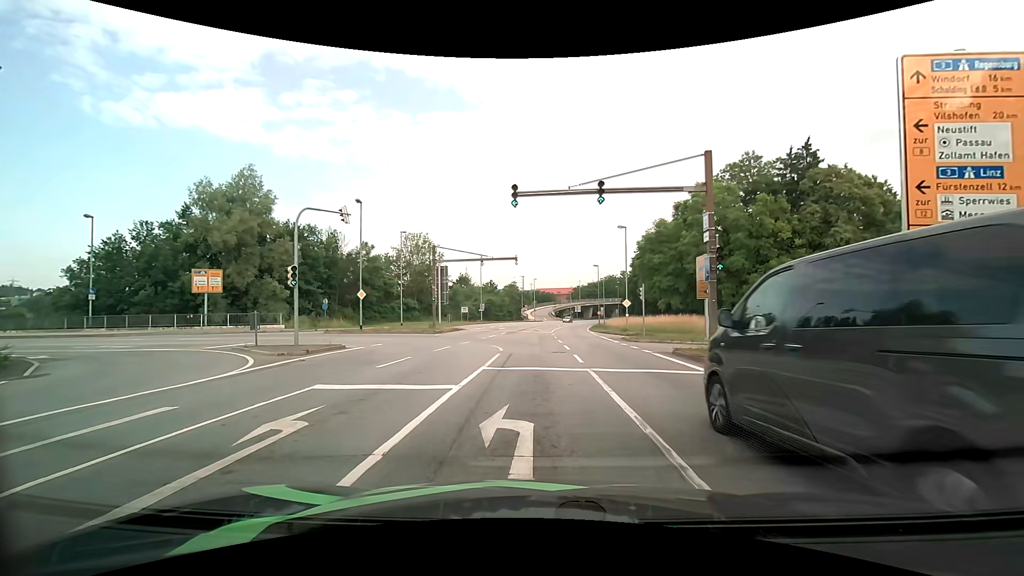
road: primary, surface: asphalt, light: Day
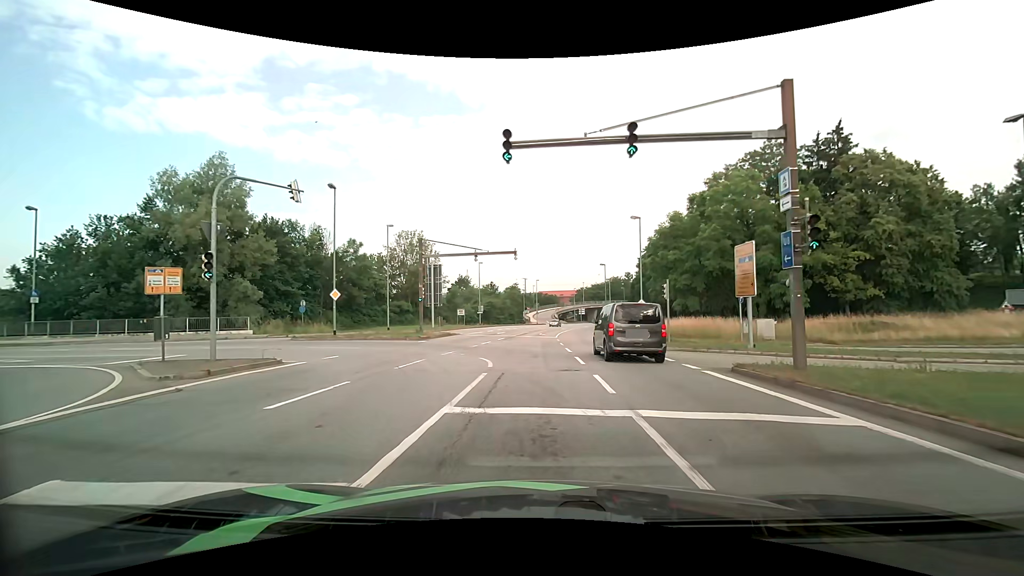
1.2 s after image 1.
(0.0, +5.7) m; -1°
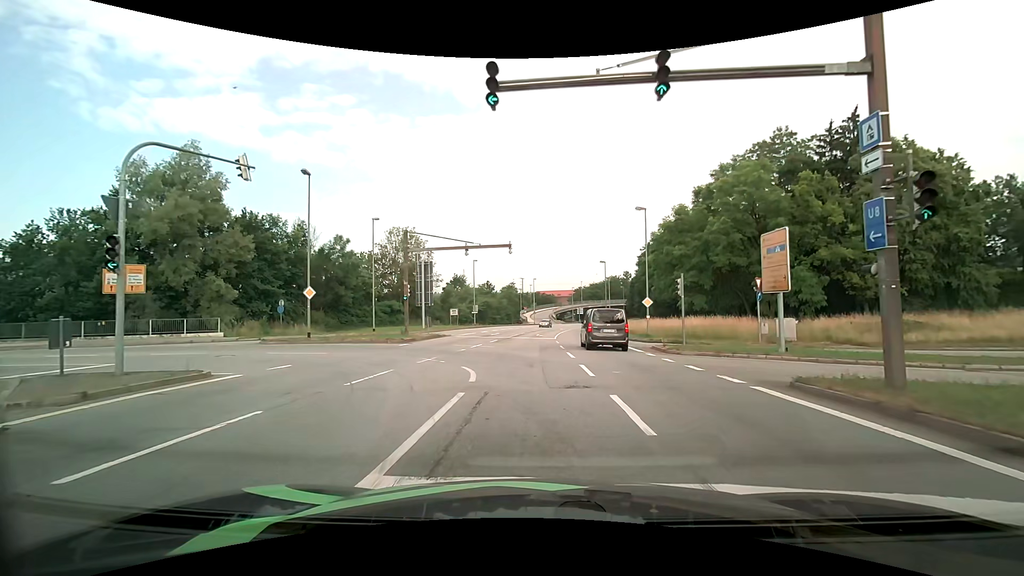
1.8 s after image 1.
(0.0, +3.4) m; +1°
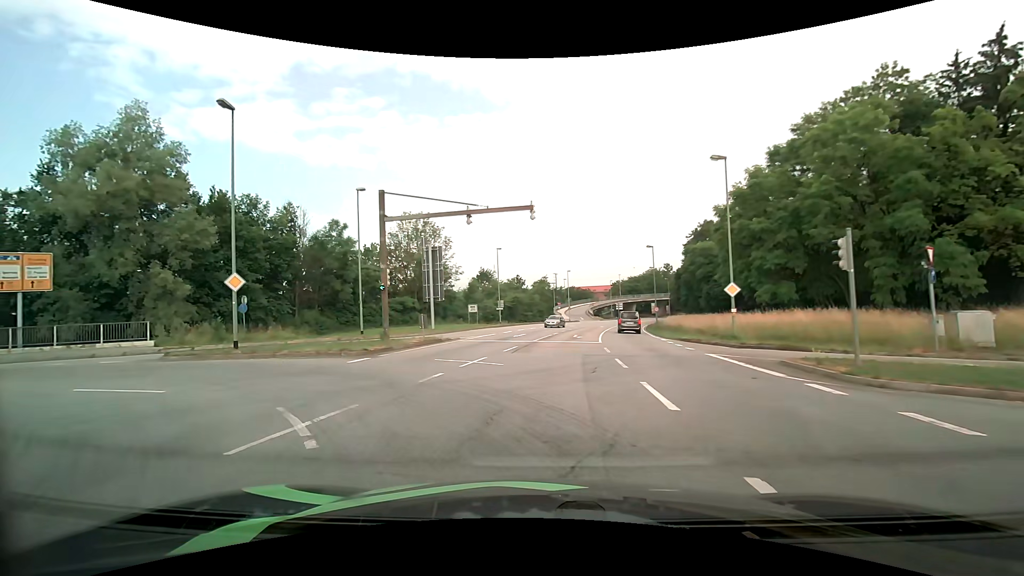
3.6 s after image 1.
(0.0, +10.6) m; -4°
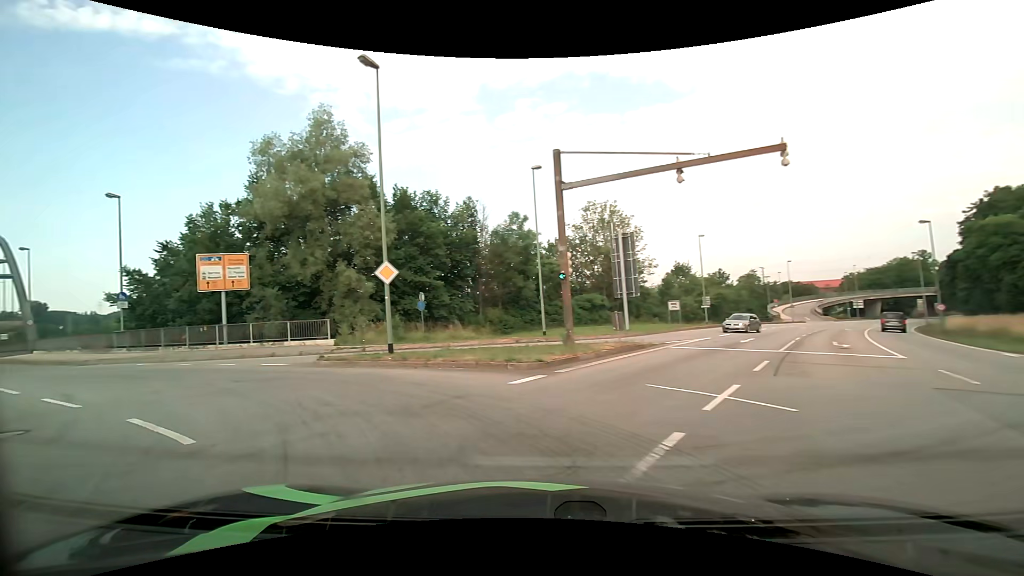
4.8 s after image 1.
(-0.8, +6.2) m; -19°
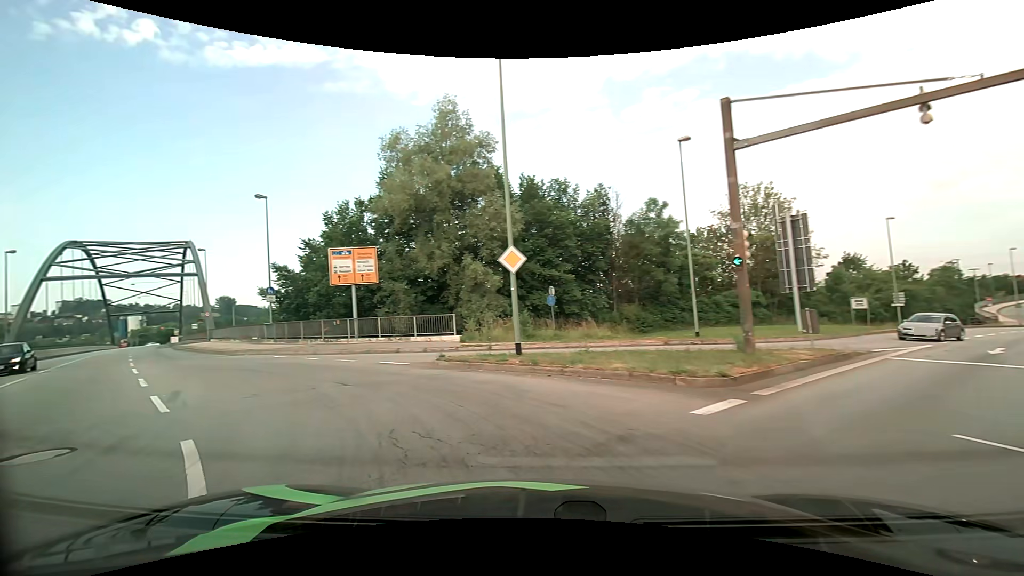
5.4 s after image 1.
(-0.5, +3.1) m; -16°
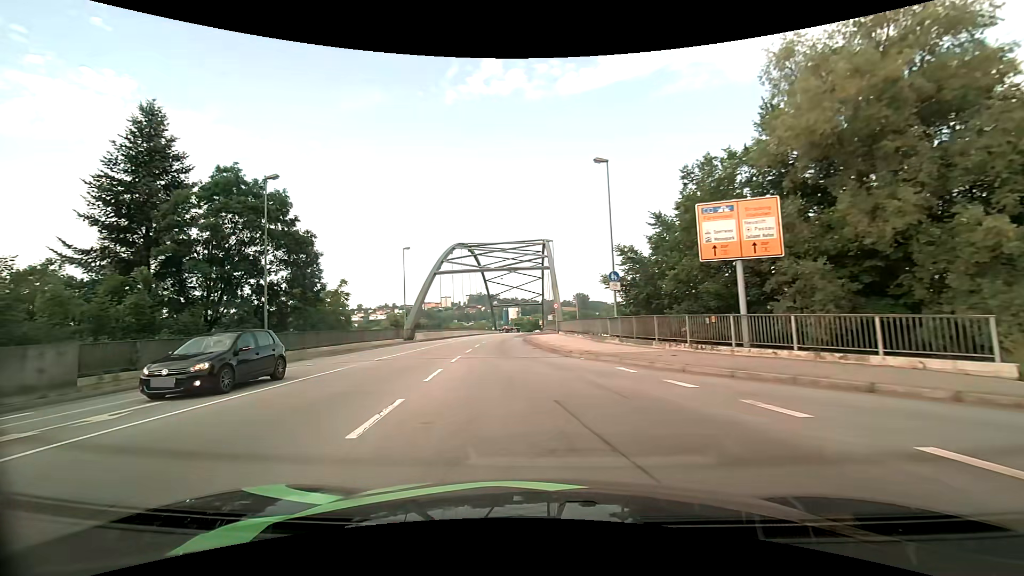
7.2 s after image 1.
(-3.9, +9.9) m; -39°
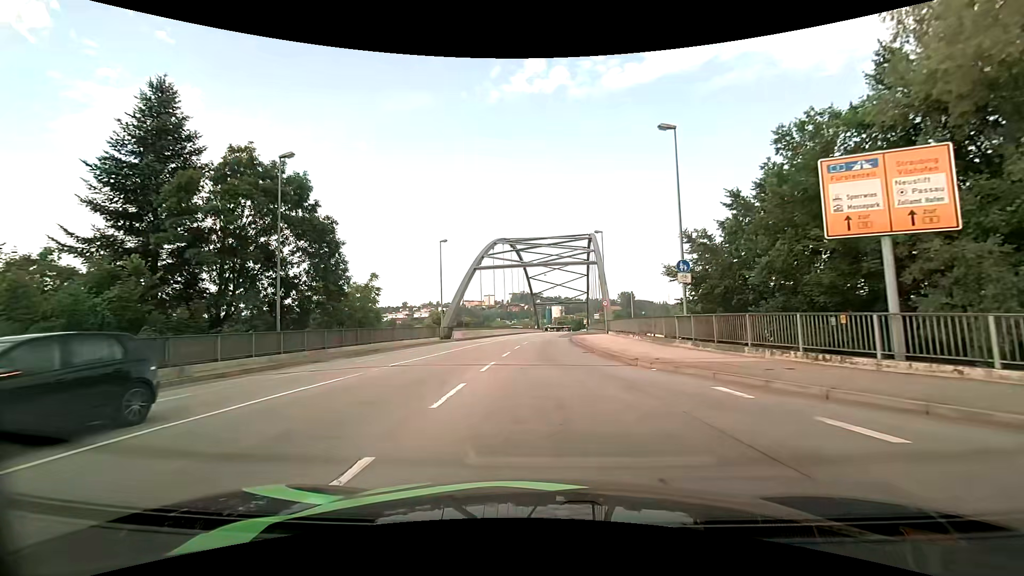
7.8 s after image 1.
(-0.2, +4.3) m; -5°
(0, +10) (0, +20) (0, +30) (0, +40) (+1, +50) (+2, +60) (+3, +70) (+3, +80) (+4, +90) (+5, +100) m
